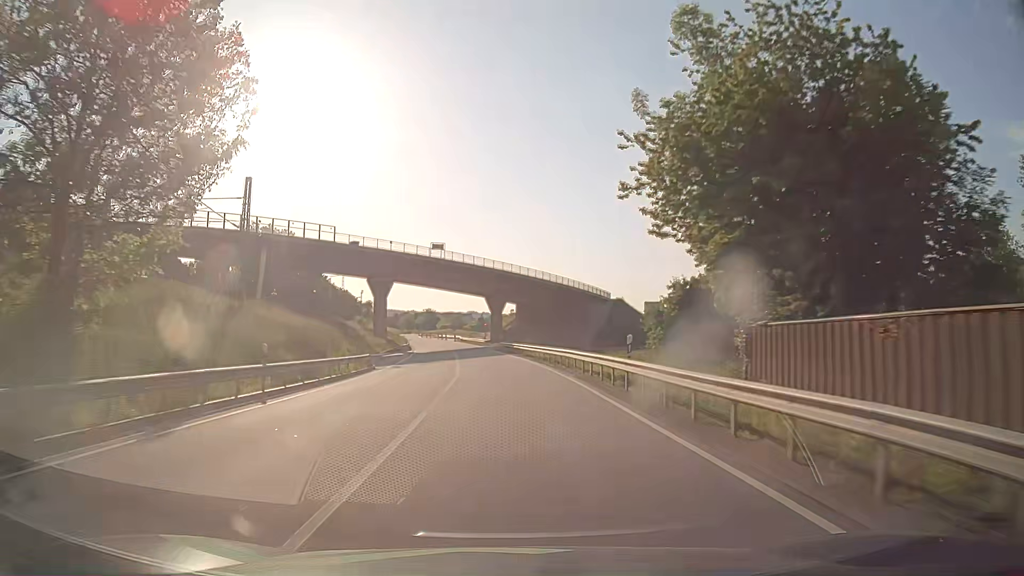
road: primary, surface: asphalt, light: Day
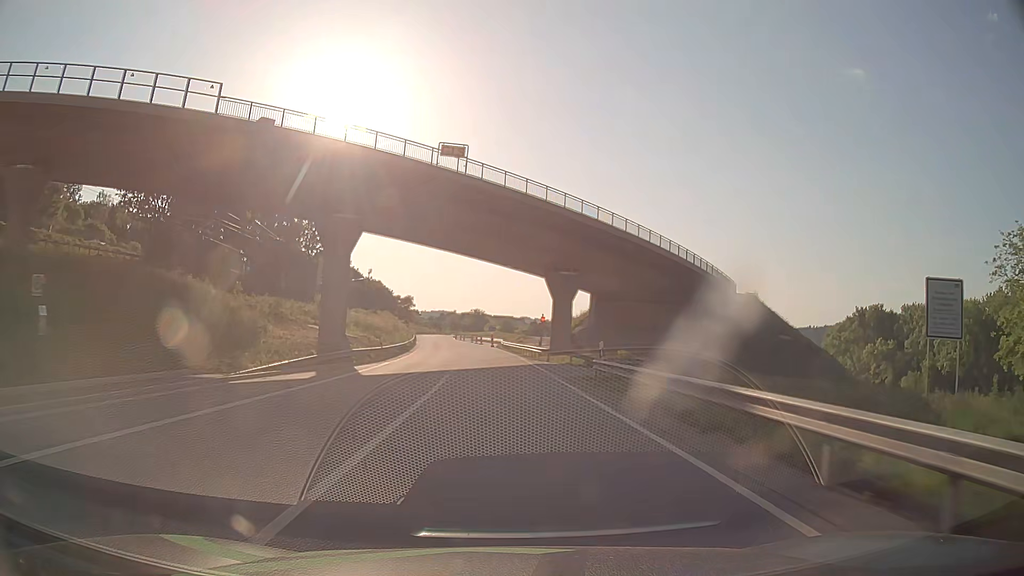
(-1.6, +44.9) m; -4°
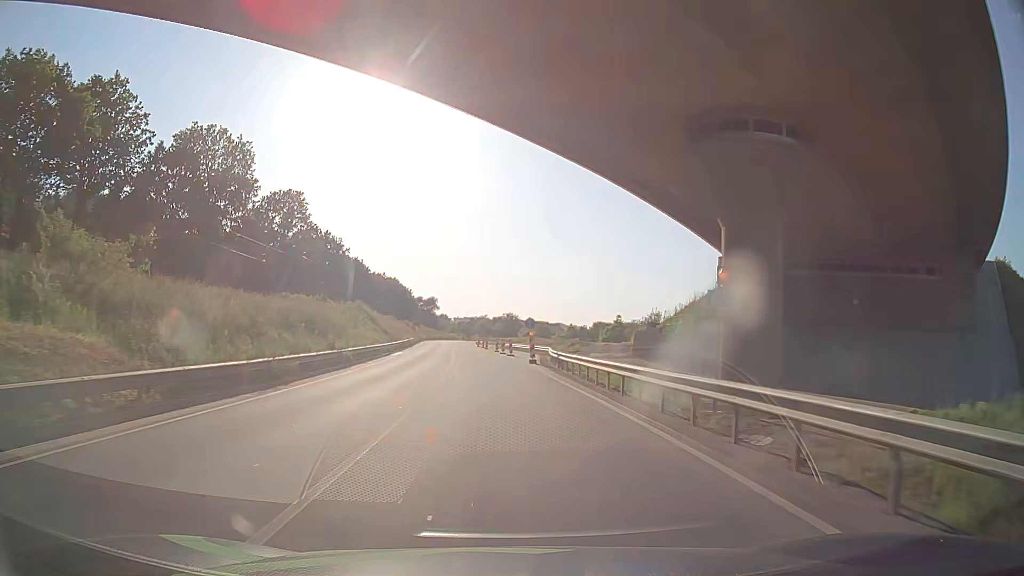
(-1.0, +40.7) m; -3°
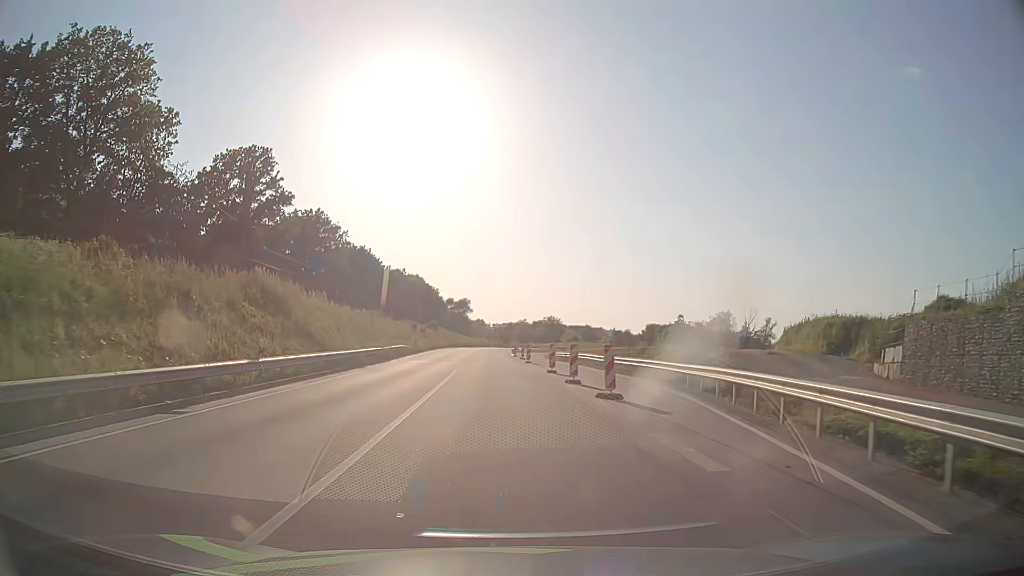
(-0.9, +35.1) m; -3°
(0, +10) (0, +20) (-1, +30) (-1, +40) (-1, +50) (-2, +60) (-2, +70) (-2, +80) (-2, +90) (-1, +100) m
